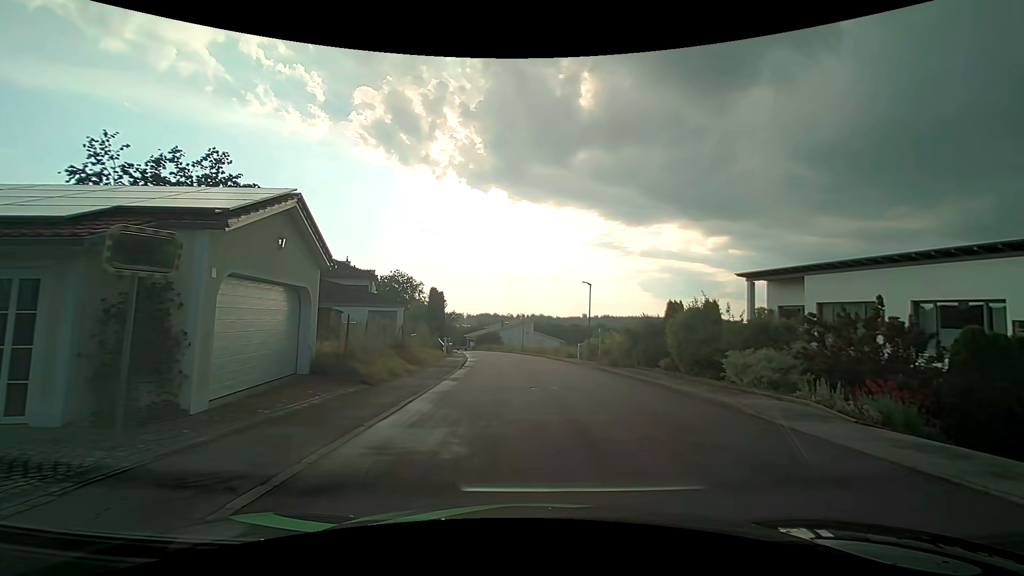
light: Day
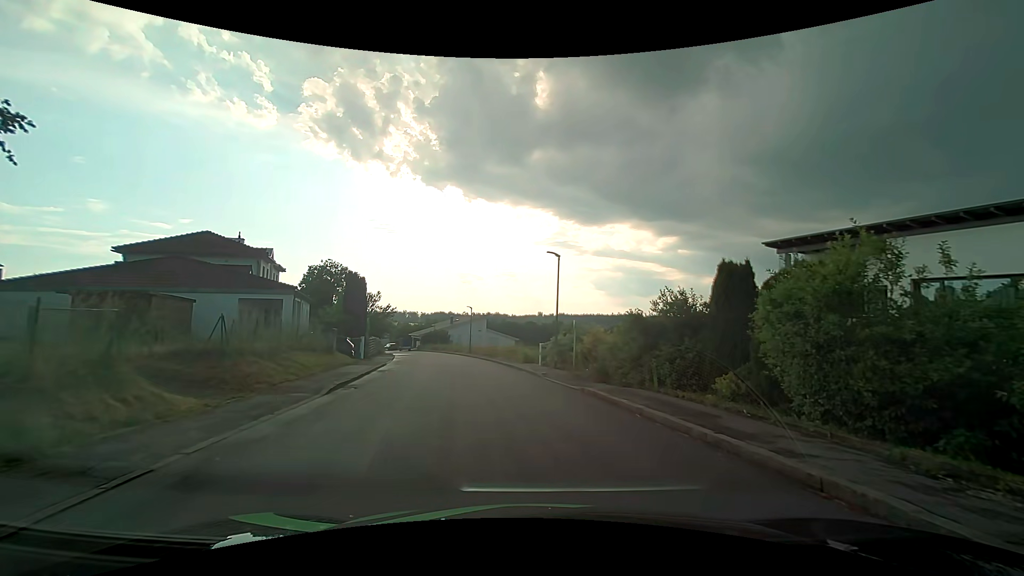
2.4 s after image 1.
(+0.4, +11.0) m; +5°
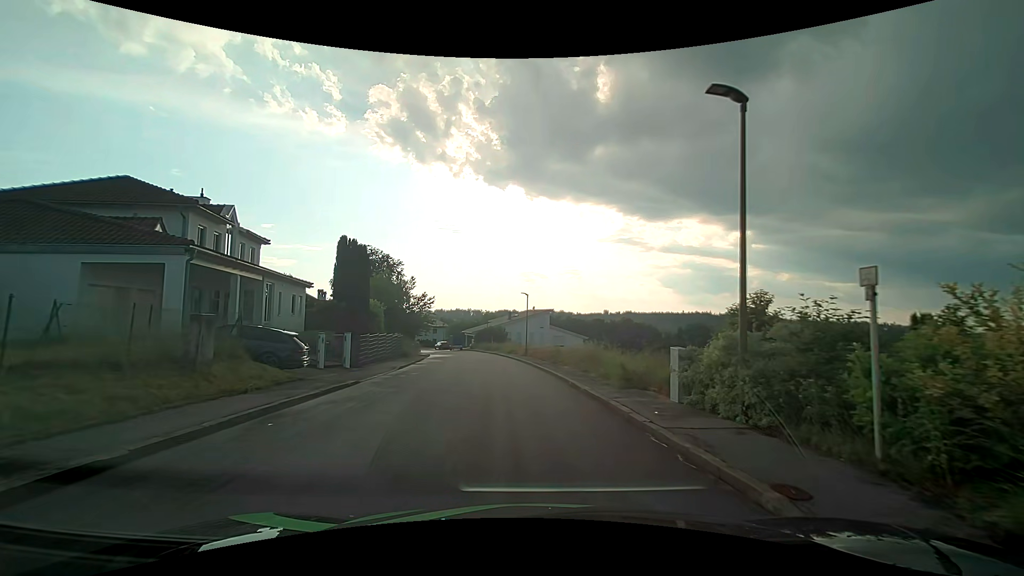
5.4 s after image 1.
(-1.0, +14.4) m; -8°
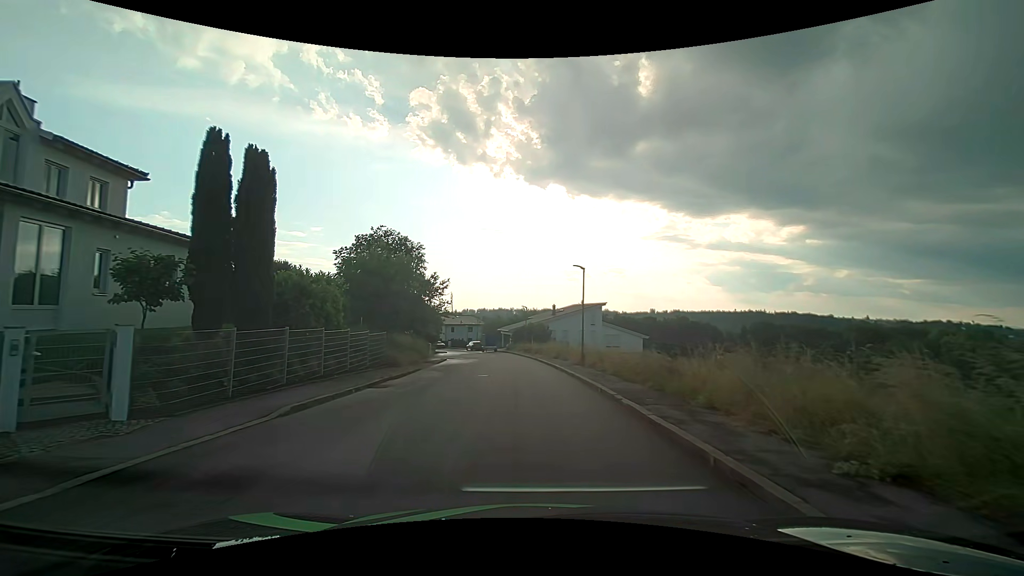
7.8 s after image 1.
(-0.7, +14.7) m; -5°
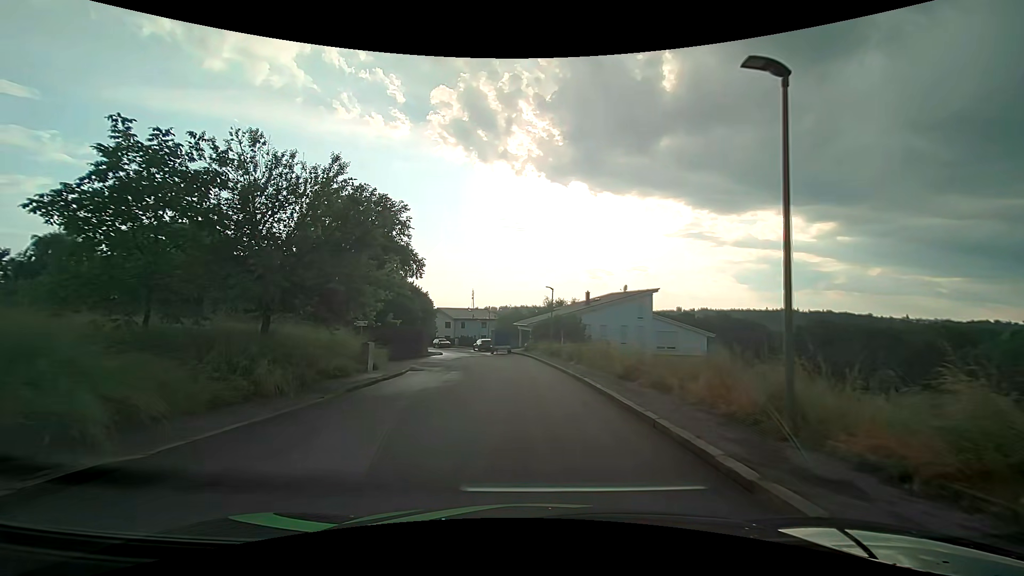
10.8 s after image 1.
(-0.3, +18.8) m; -3°
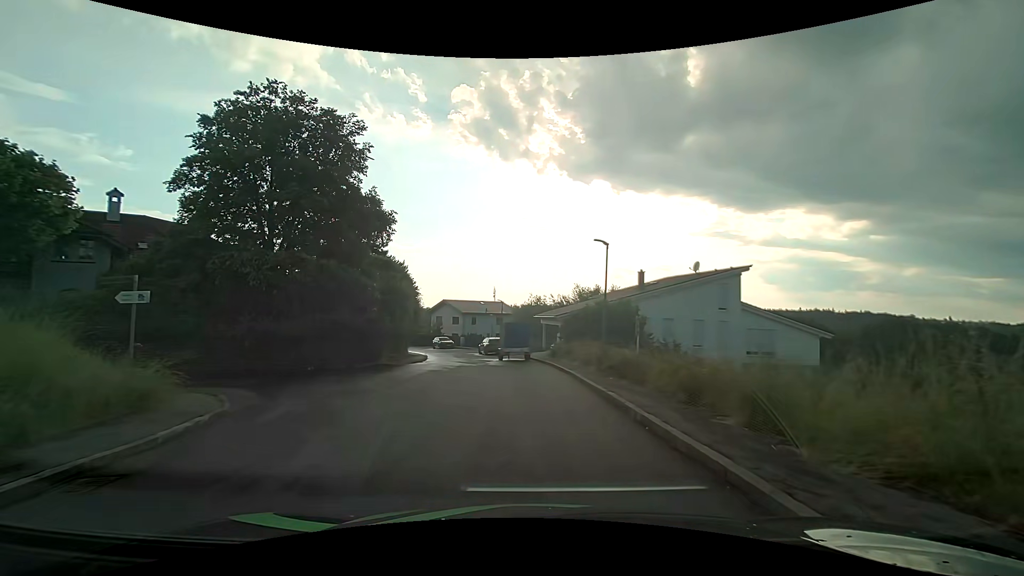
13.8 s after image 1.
(-0.4, +17.9) m; -2°
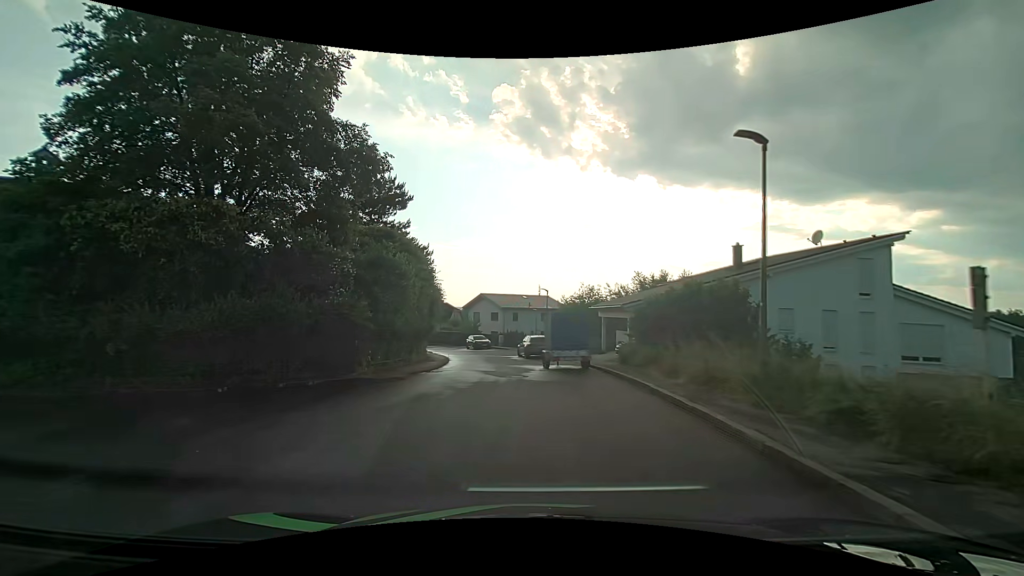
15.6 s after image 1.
(-0.4, +10.2) m; -6°
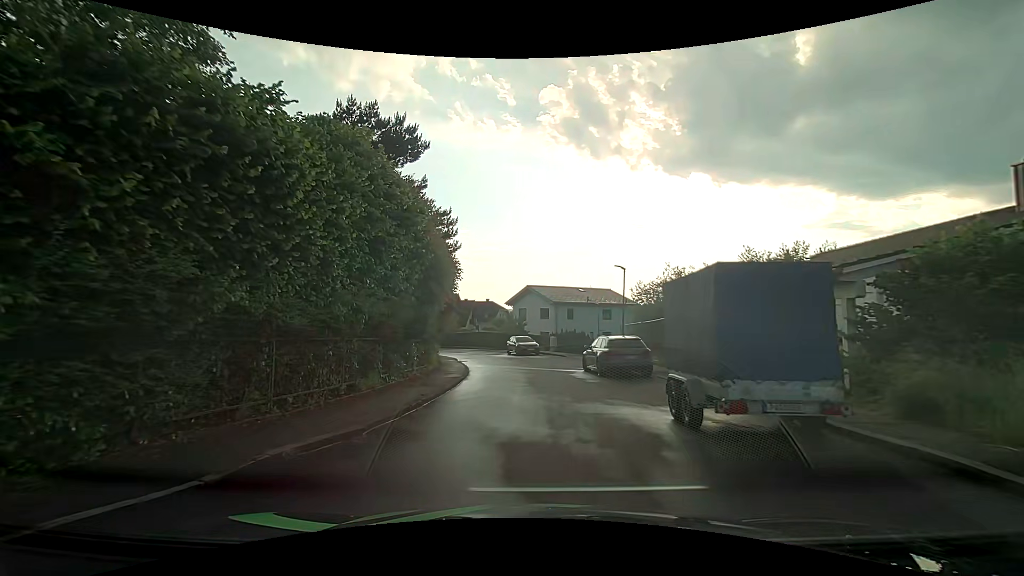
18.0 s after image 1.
(-0.7, +13.9) m; -6°
(0, +10) (0, +20) (-1, +30) (-3, +40) (-5, +50) (-9, +58) (-15, +67) (-22, +74) (-30, +80) (-39, +83) m
